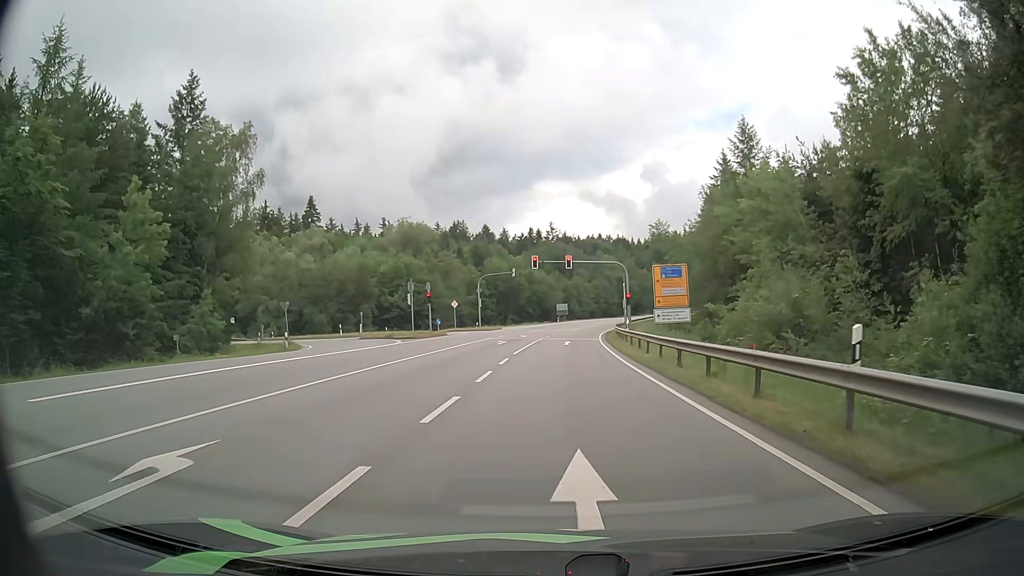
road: secondary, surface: asphalt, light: Day
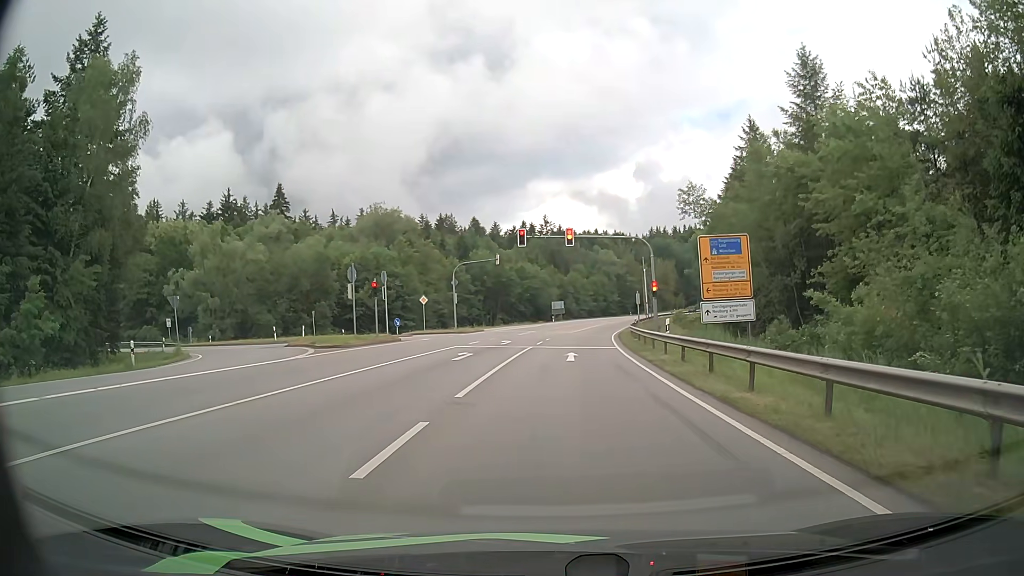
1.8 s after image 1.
(+0.1, +14.9) m; 0°
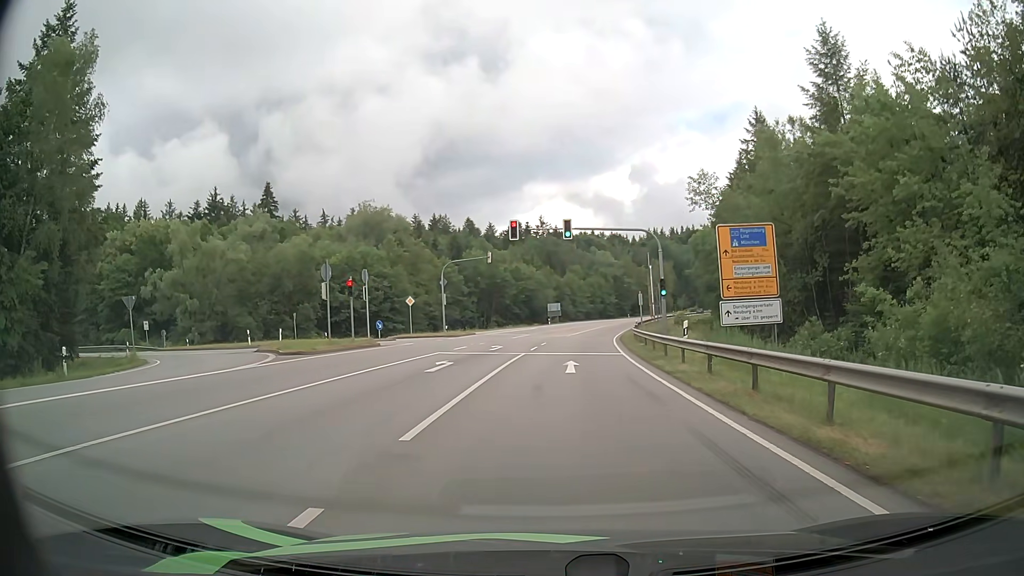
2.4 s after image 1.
(0.0, +4.0) m; +1°
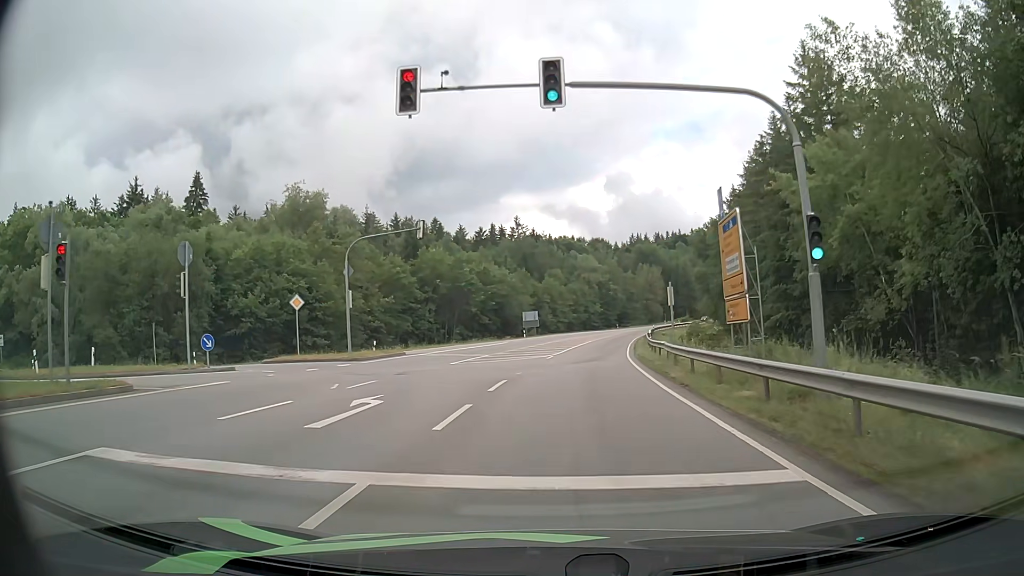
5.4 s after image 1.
(+0.3, +21.7) m; +2°
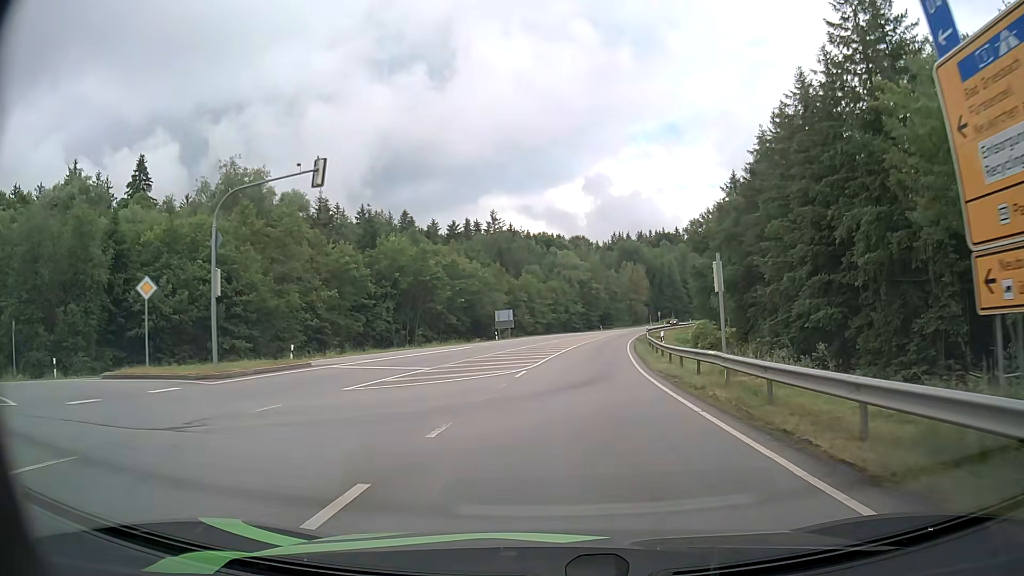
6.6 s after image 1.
(+0.1, +12.7) m; +2°
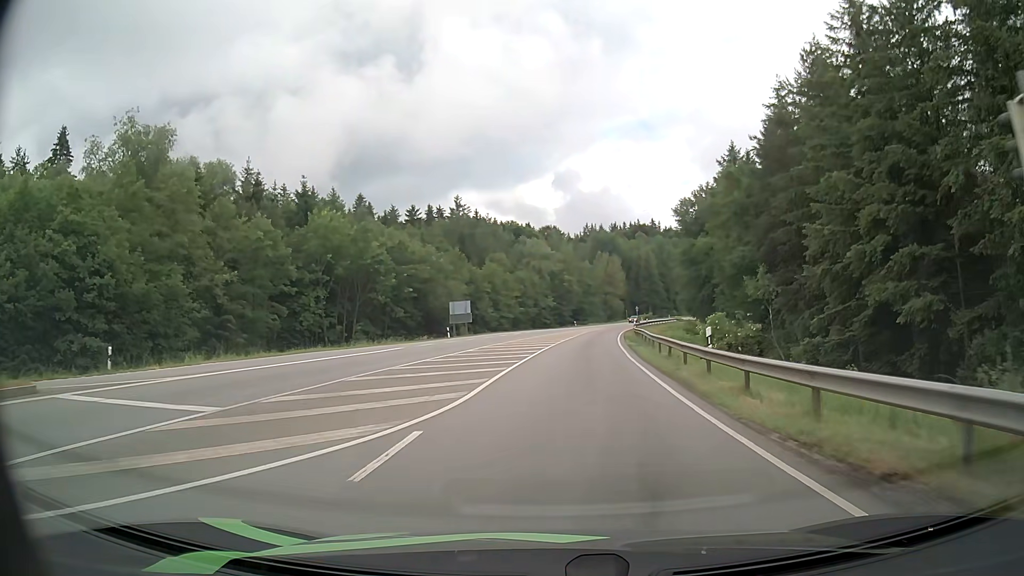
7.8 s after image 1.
(+0.4, +14.9) m; +2°
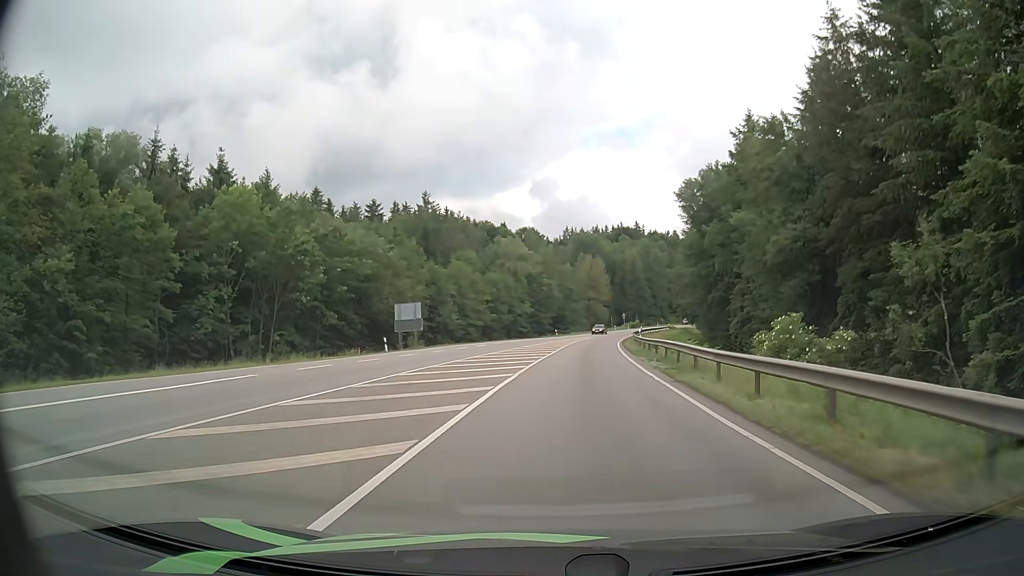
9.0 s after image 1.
(+0.3, +16.6) m; +2°
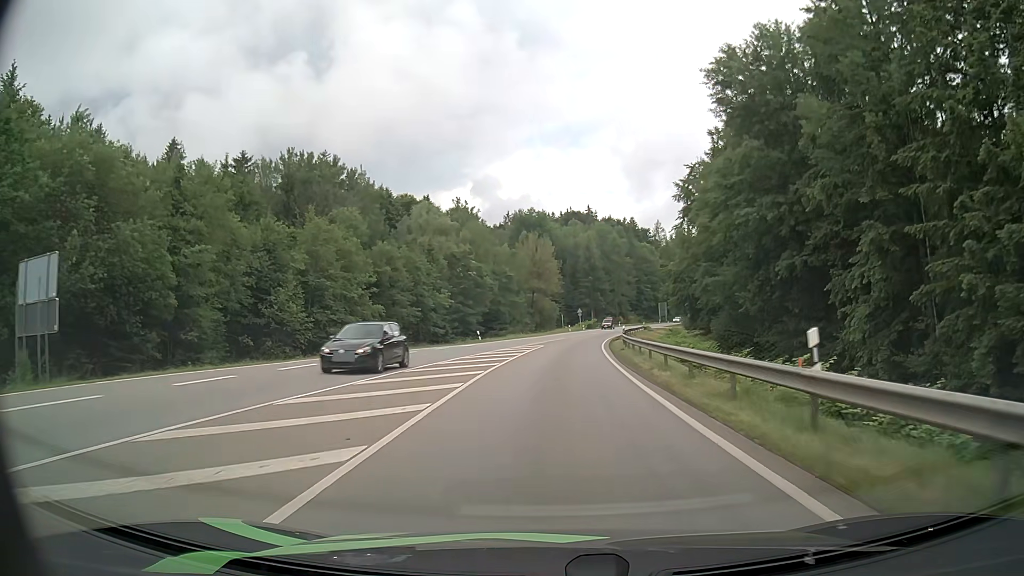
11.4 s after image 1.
(+1.8, +37.6) m; +5°
(0, +10) (0, +20) (+1, +30) (+1, +40) (+2, +50) (+3, +60) (+5, +70) (+7, +80) (+8, +89) (+10, +99) m
